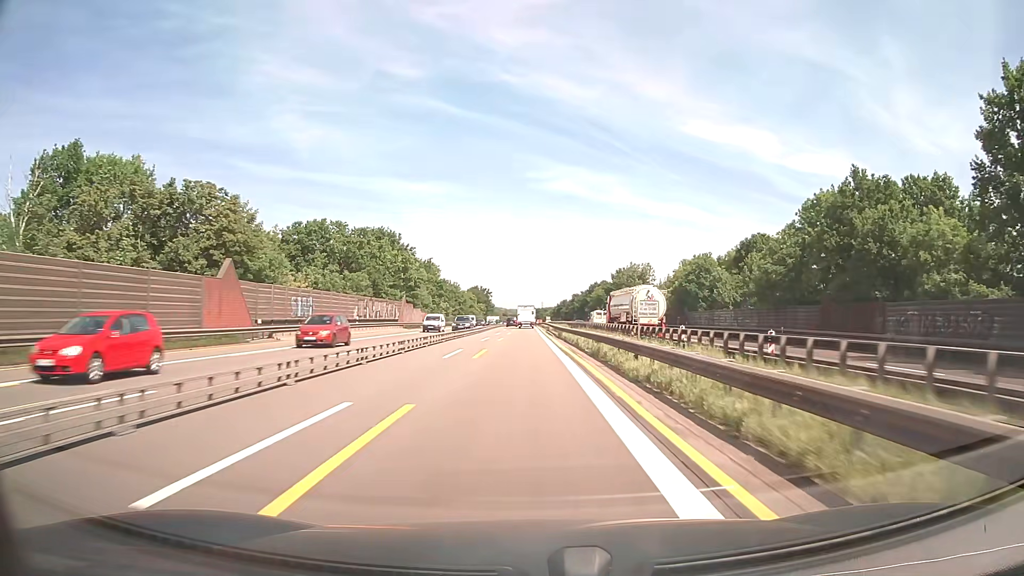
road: motorway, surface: asphalt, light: Day
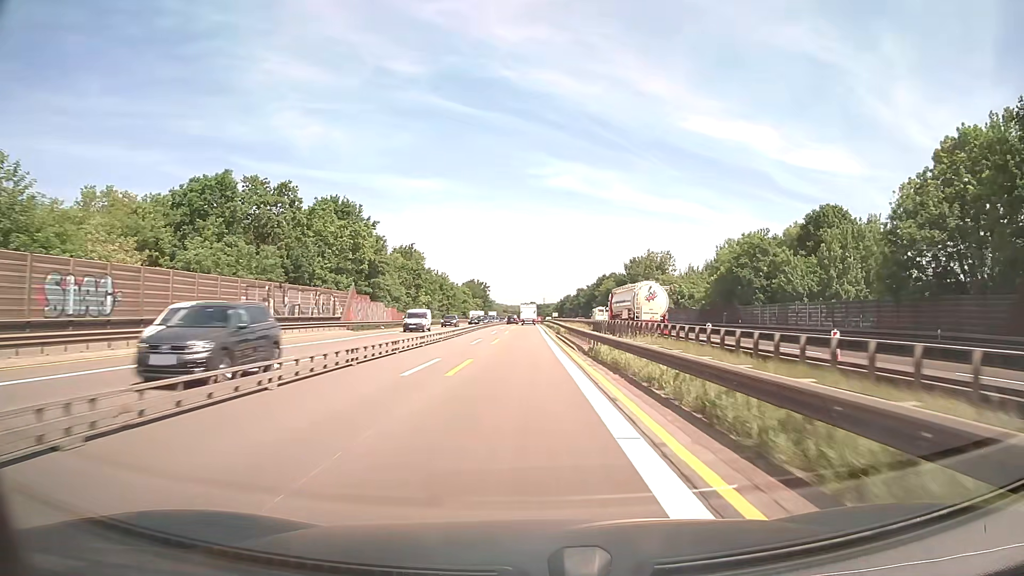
(0.0, +25.2) m; 0°
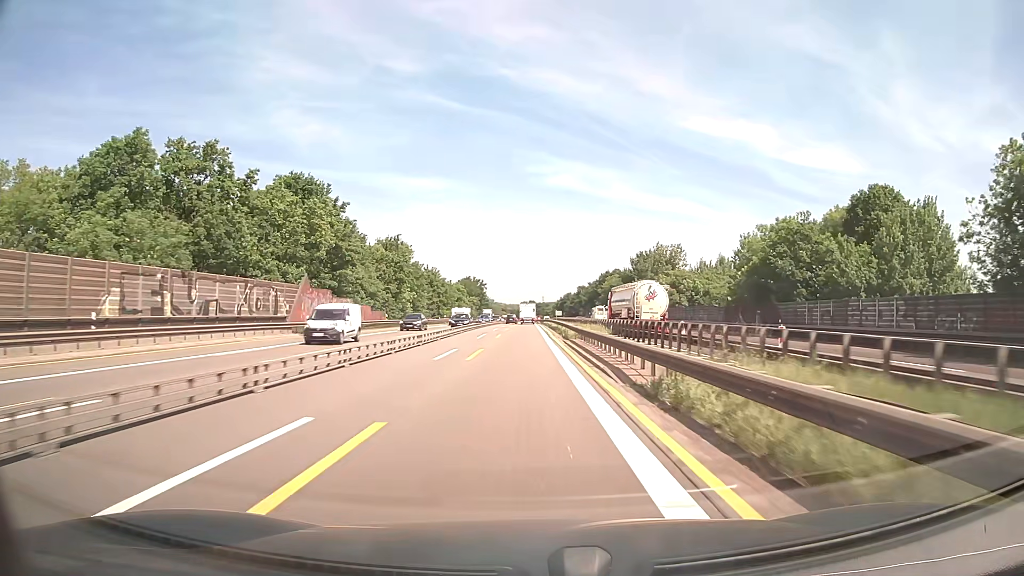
(0.0, +12.6) m; 0°
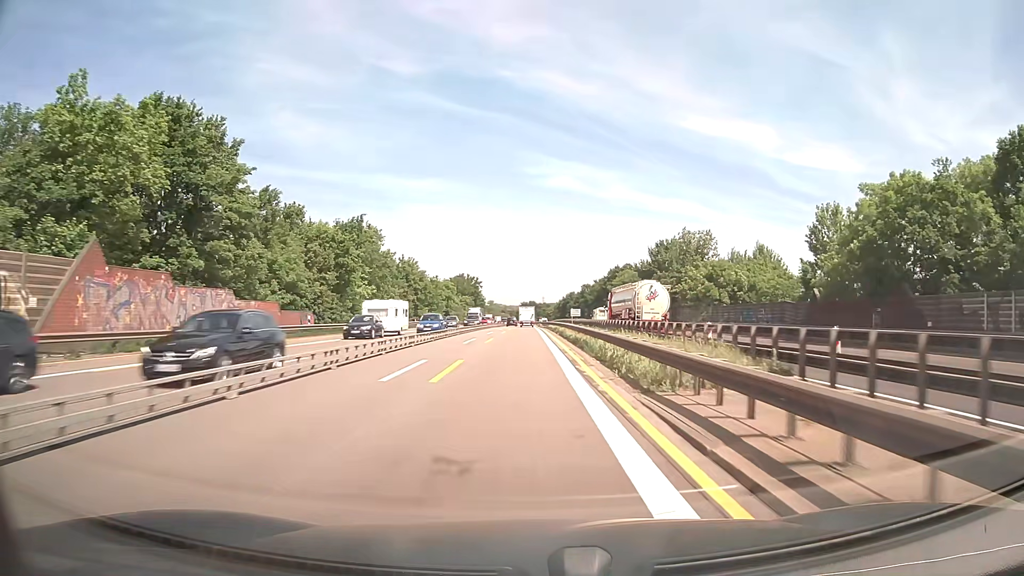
(0.0, +25.2) m; 0°
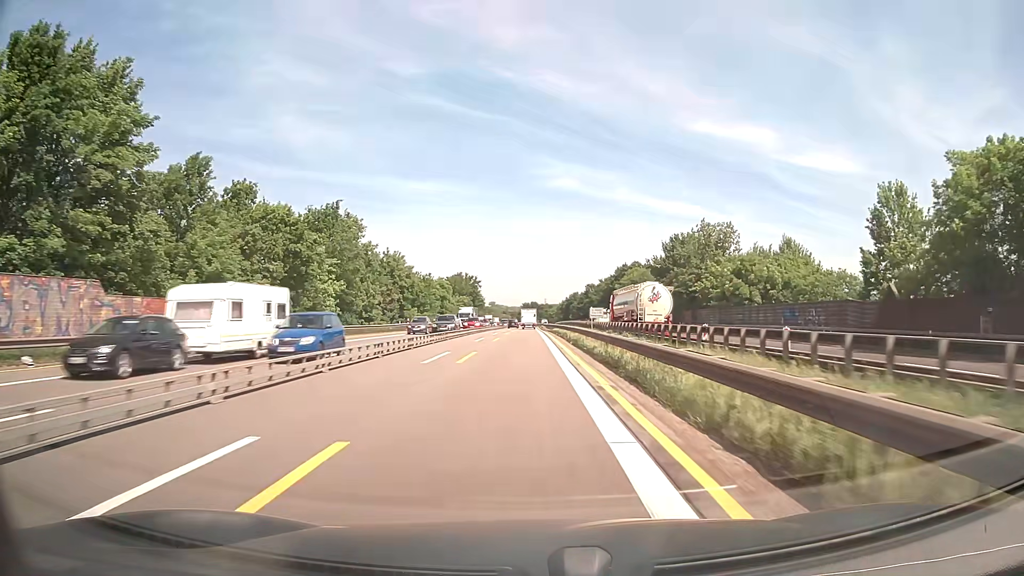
(0.0, +12.6) m; 0°
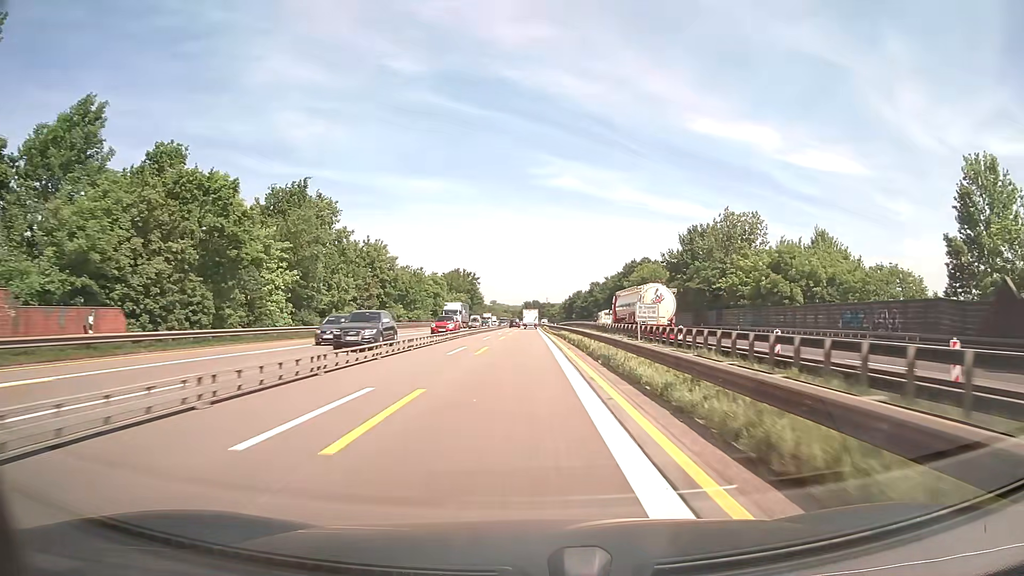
(0.0, +12.5) m; 0°
